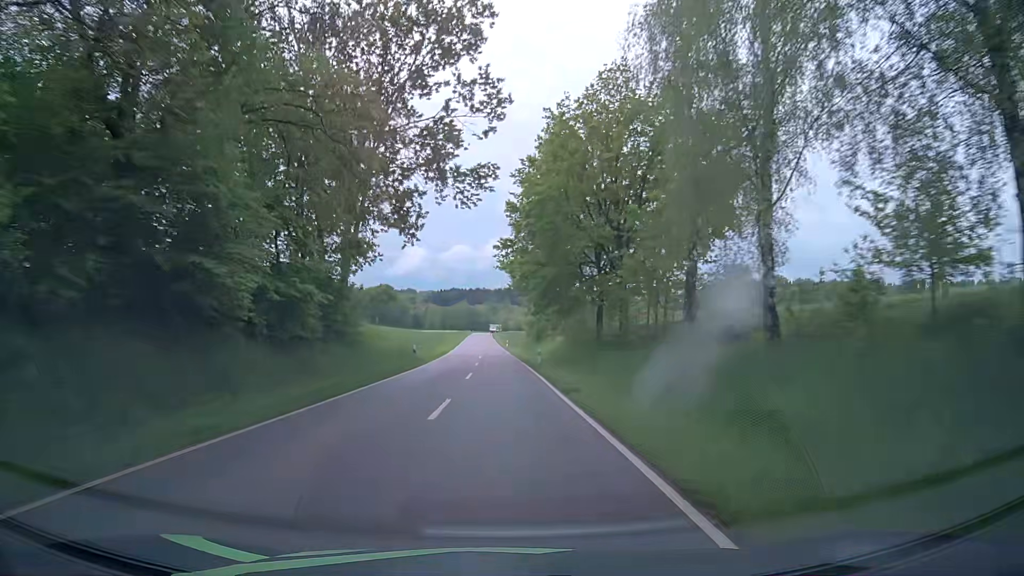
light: Day
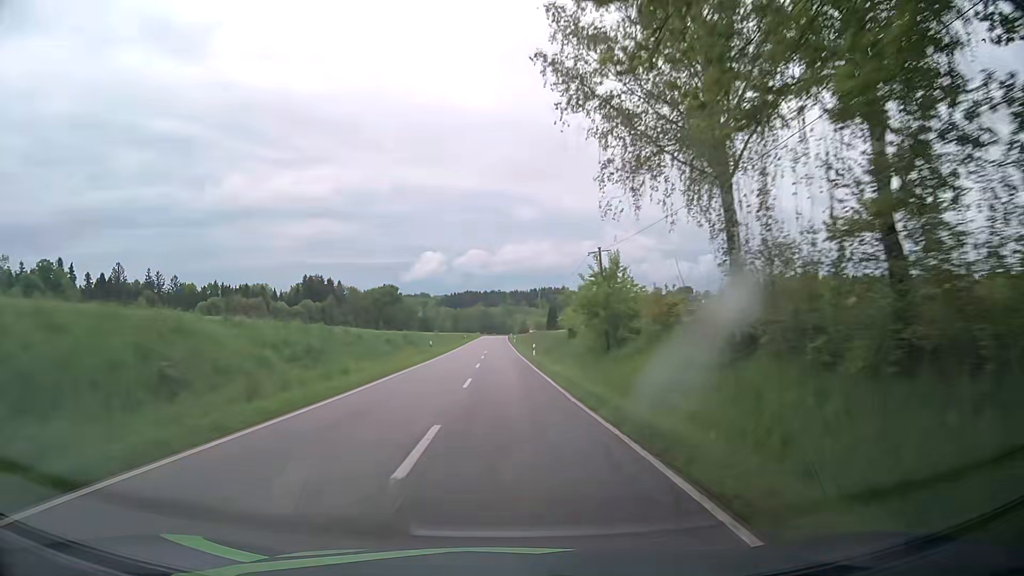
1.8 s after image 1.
(-0.4, +41.2) m; -1°
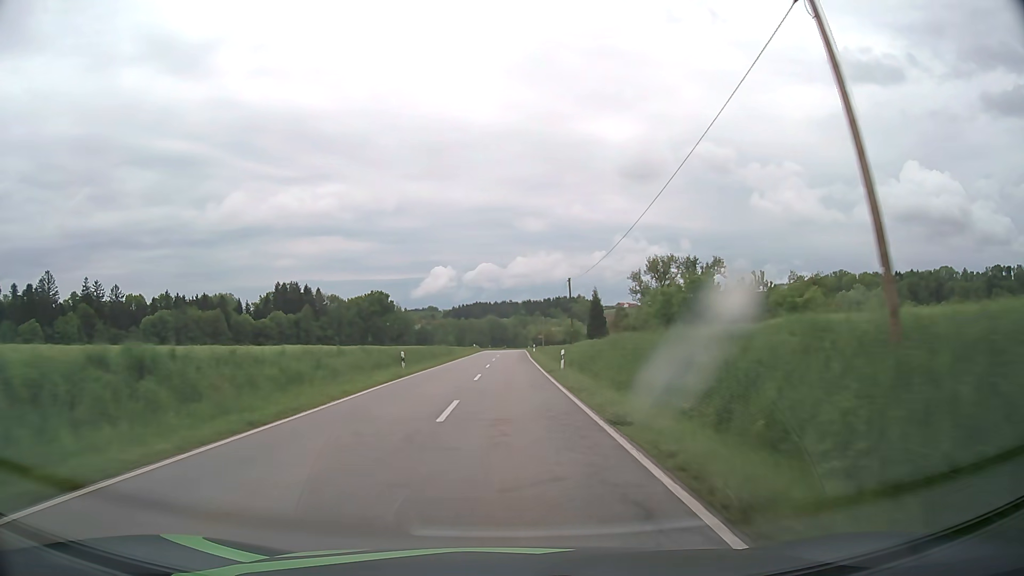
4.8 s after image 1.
(-0.7, +67.4) m; -1°
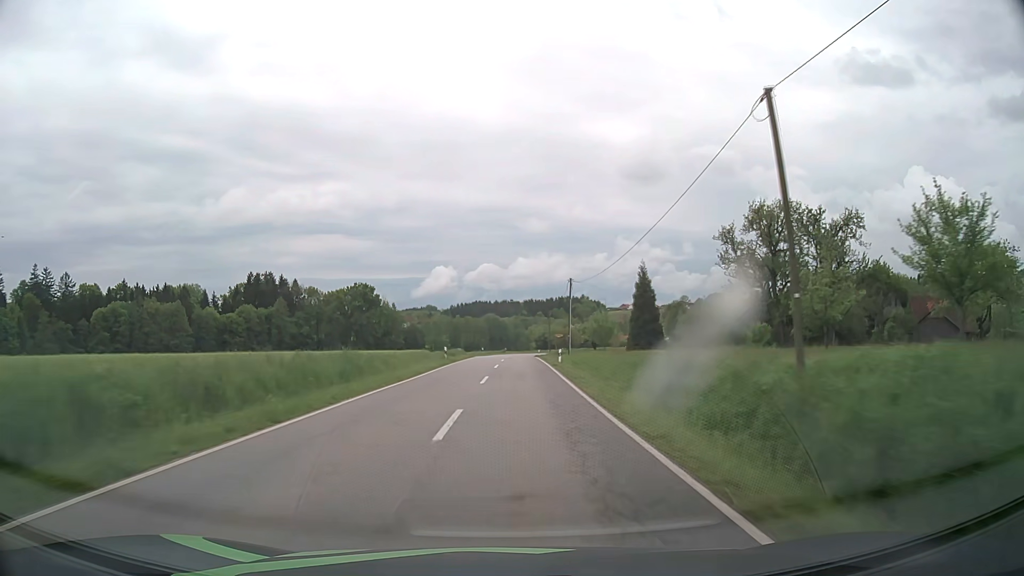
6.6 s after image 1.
(0.0, +38.4) m; 0°
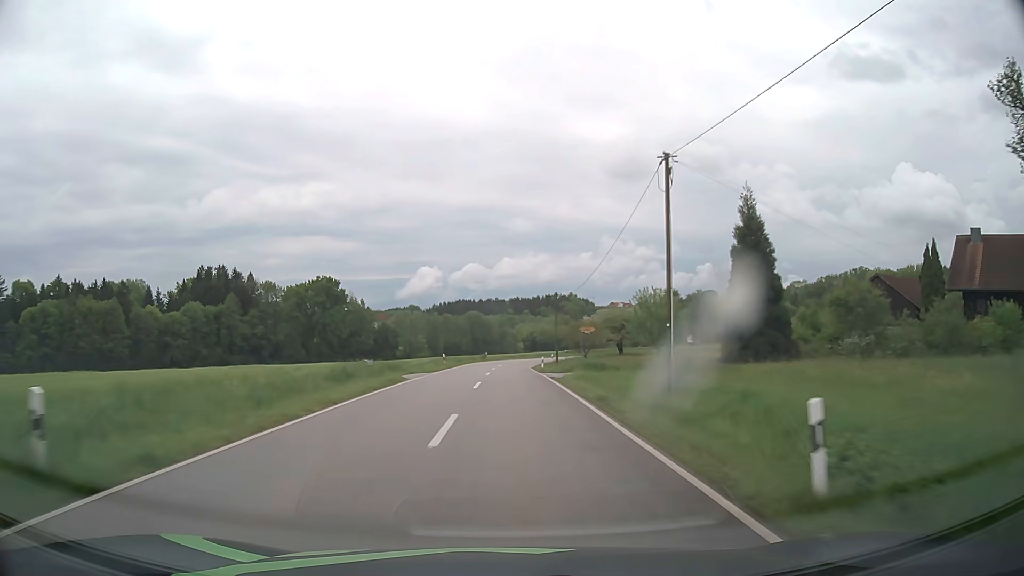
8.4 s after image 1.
(+0.5, +36.6) m; +1°
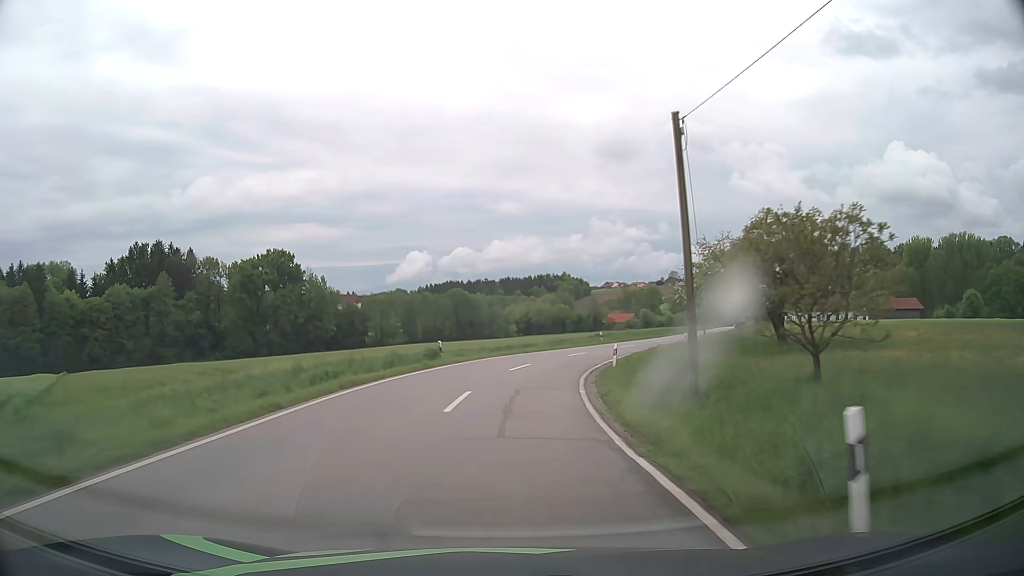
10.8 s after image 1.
(+0.1, +44.2) m; +1°
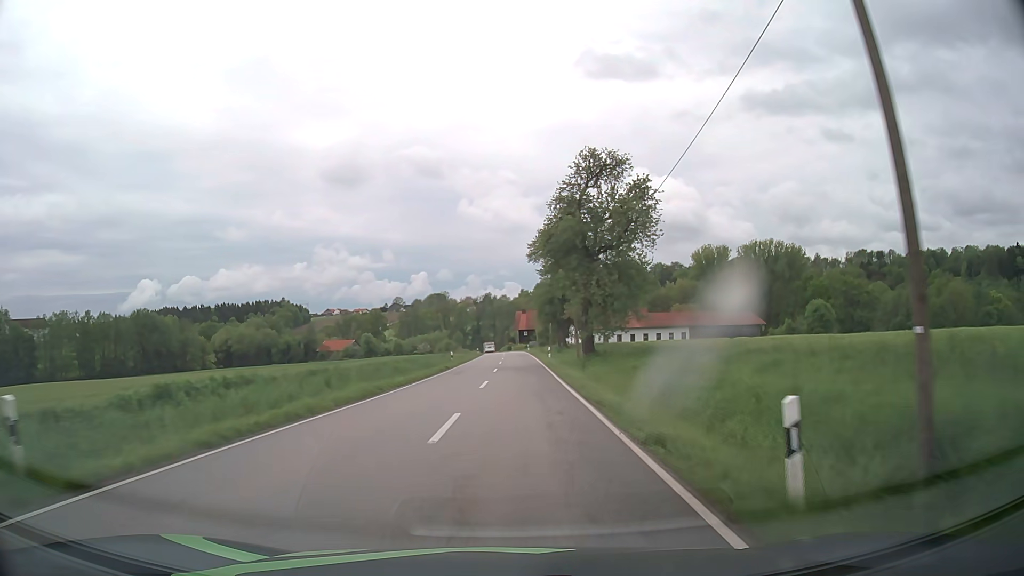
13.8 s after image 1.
(+9.3, +49.4) m; +23°
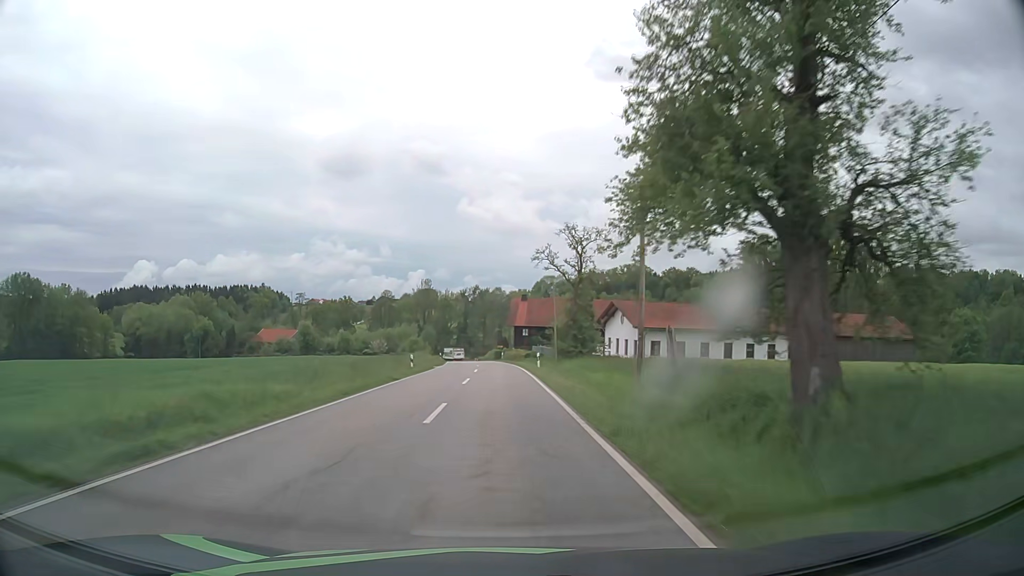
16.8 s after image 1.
(+1.1, +58.6) m; +1°
(0, +10) (0, +20) (0, +30) (-1, +40) (-1, +50) (-1, +60) (-2, +70) (-2, +80) (-3, +90) (-4, +100) m
